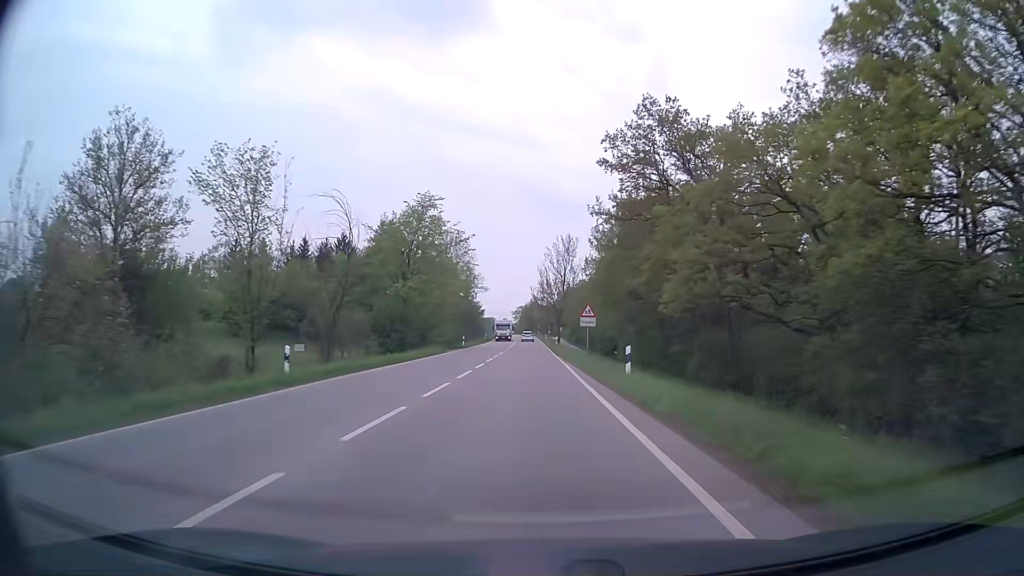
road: secondary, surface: asphalt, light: Day
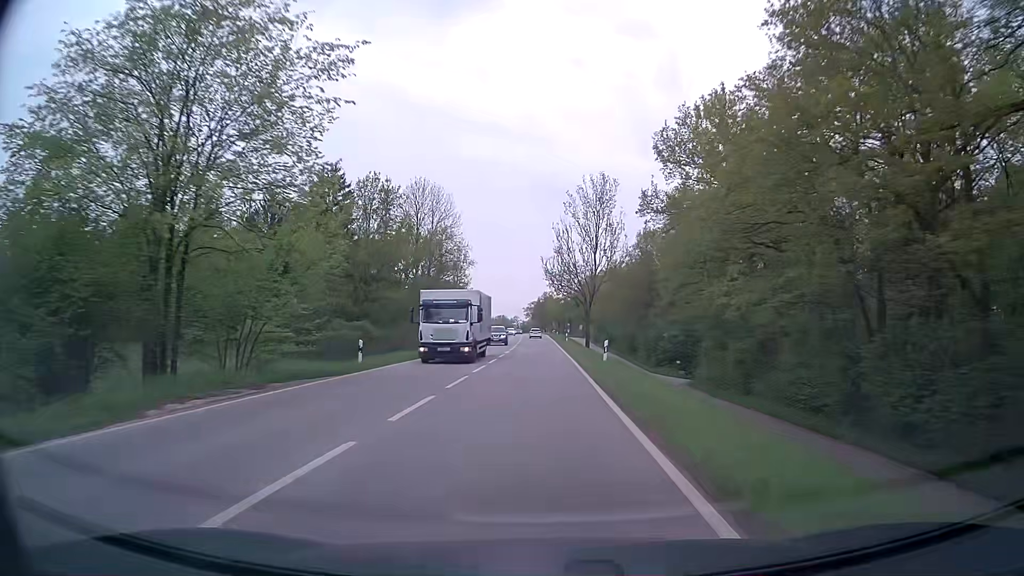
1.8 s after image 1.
(-0.3, +40.2) m; -1°
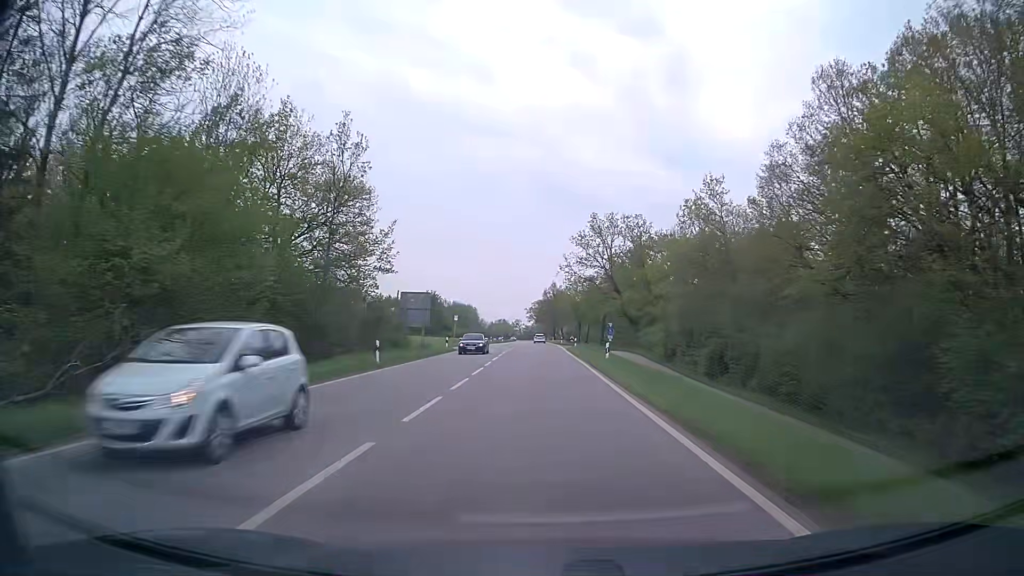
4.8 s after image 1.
(-0.4, +66.1) m; -1°
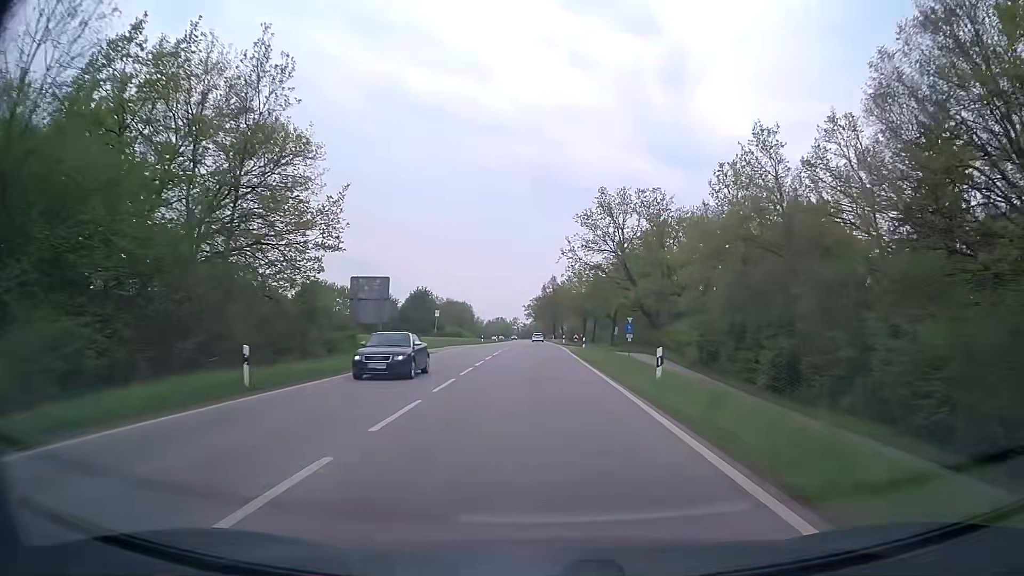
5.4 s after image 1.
(0.0, +13.1) m; 0°
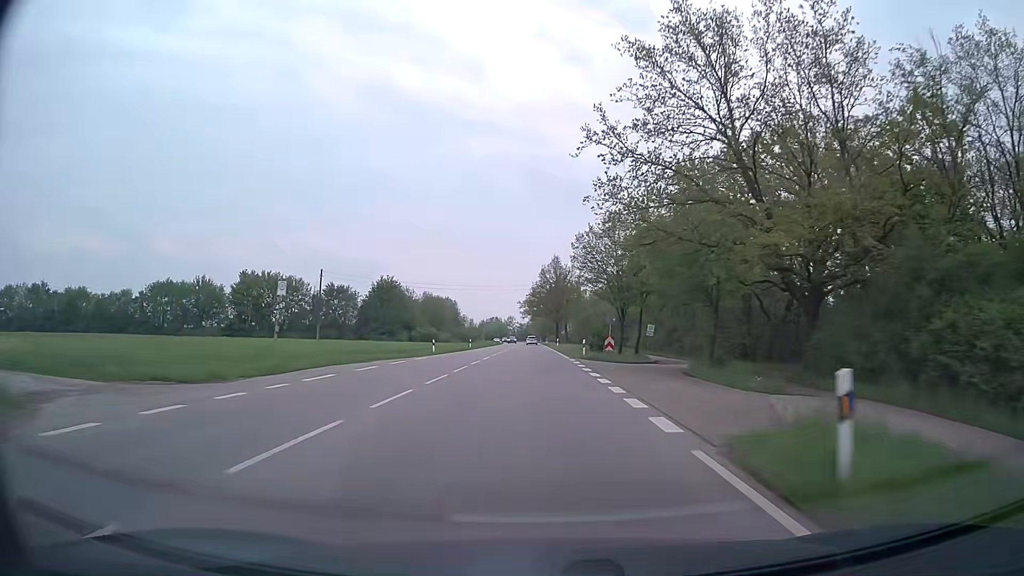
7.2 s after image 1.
(0.0, +39.1) m; 0°
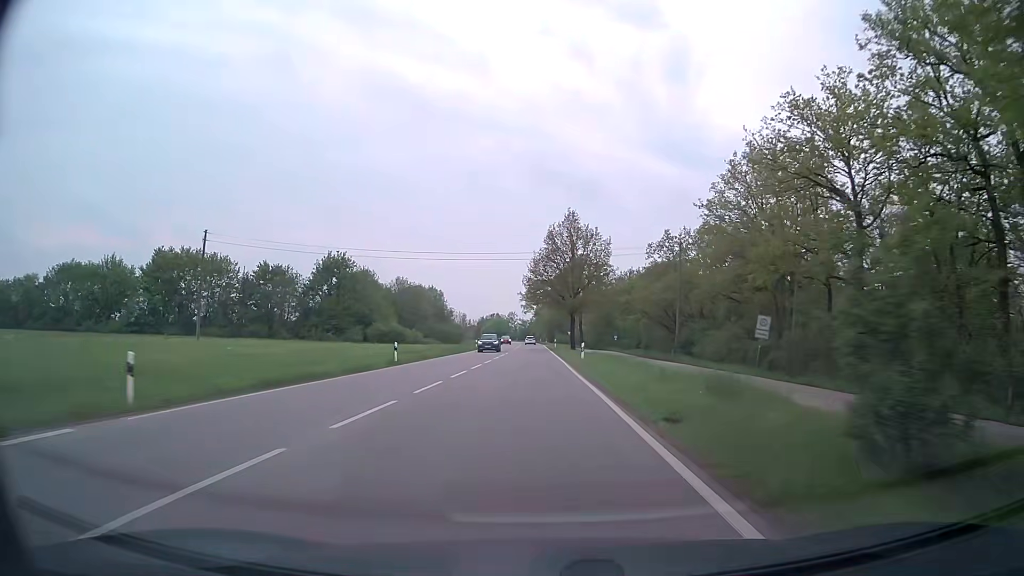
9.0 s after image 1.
(0.0, +38.6) m; -1°
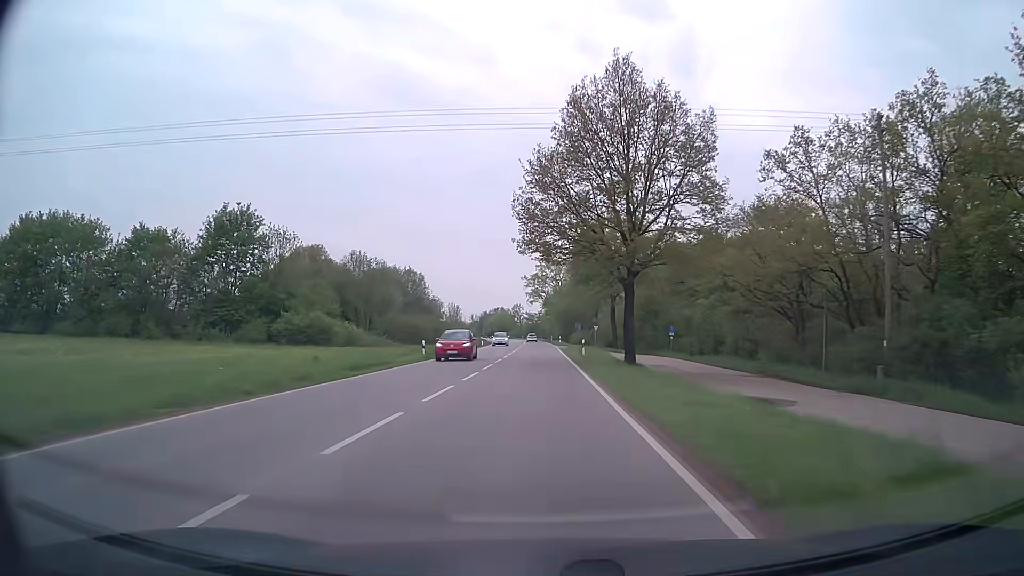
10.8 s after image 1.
(0.0, +38.4) m; 0°
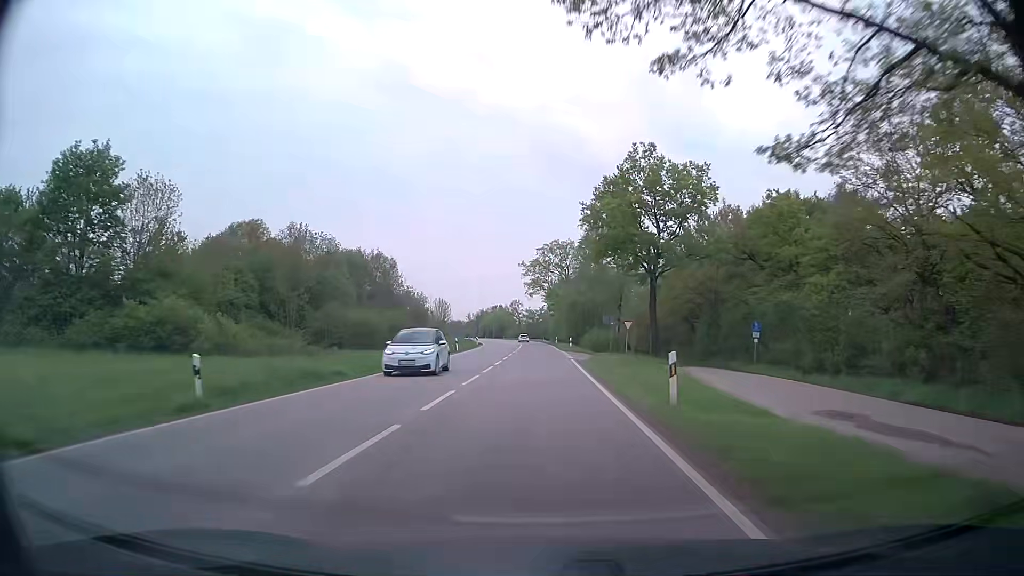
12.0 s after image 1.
(-0.1, +25.6) m; -1°
